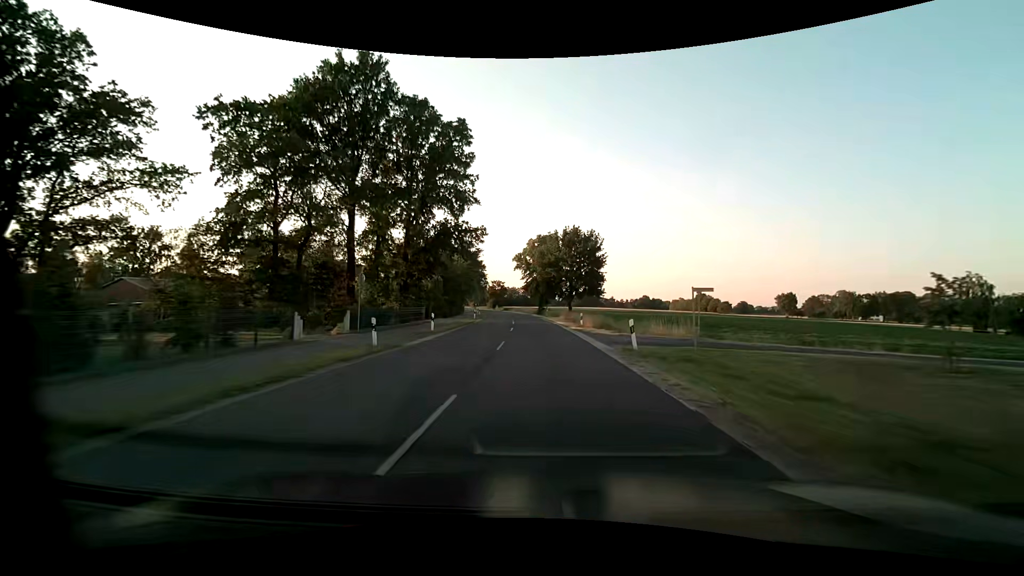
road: secondary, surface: asphalt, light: Day
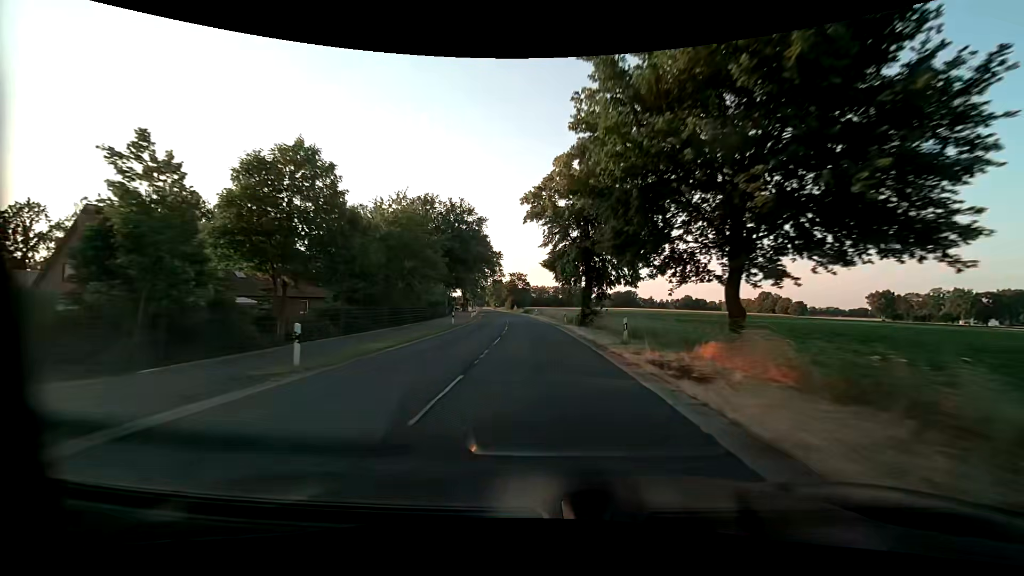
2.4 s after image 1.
(-1.3, +45.8) m; -3°
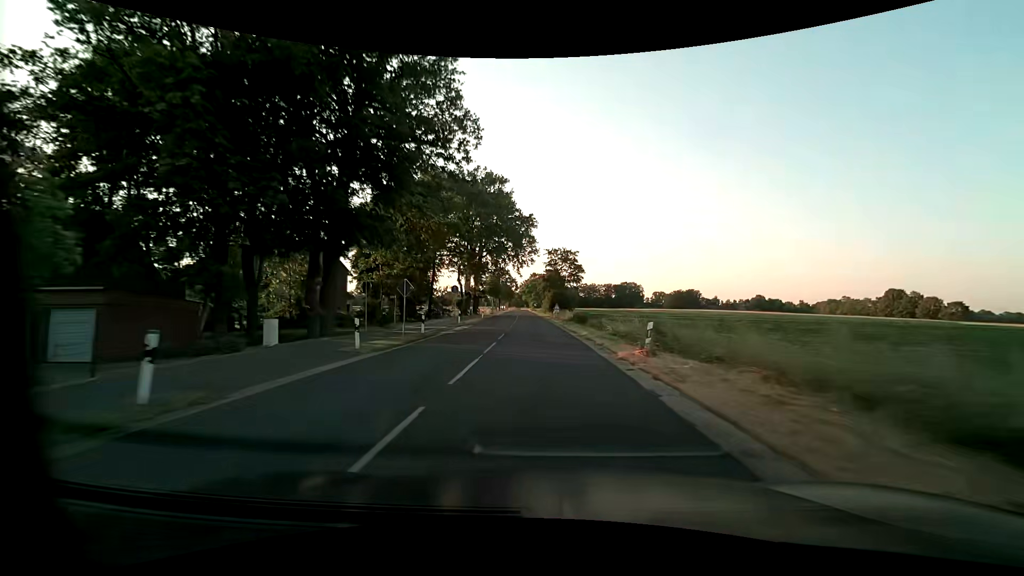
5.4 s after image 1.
(-2.7, +57.2) m; -5°
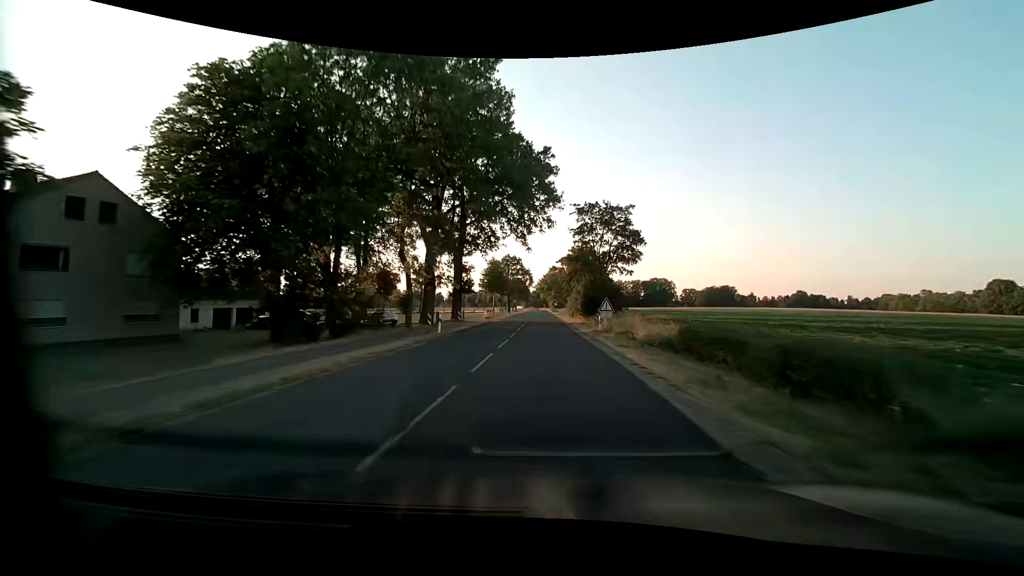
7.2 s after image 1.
(-0.6, +34.4) m; -2°
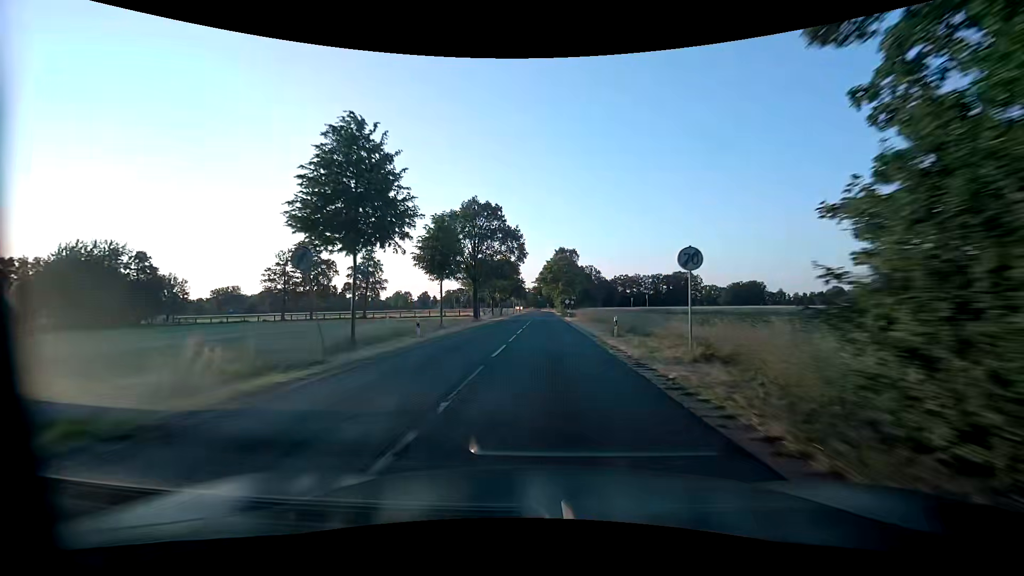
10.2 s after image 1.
(-0.5, +57.3) m; -1°
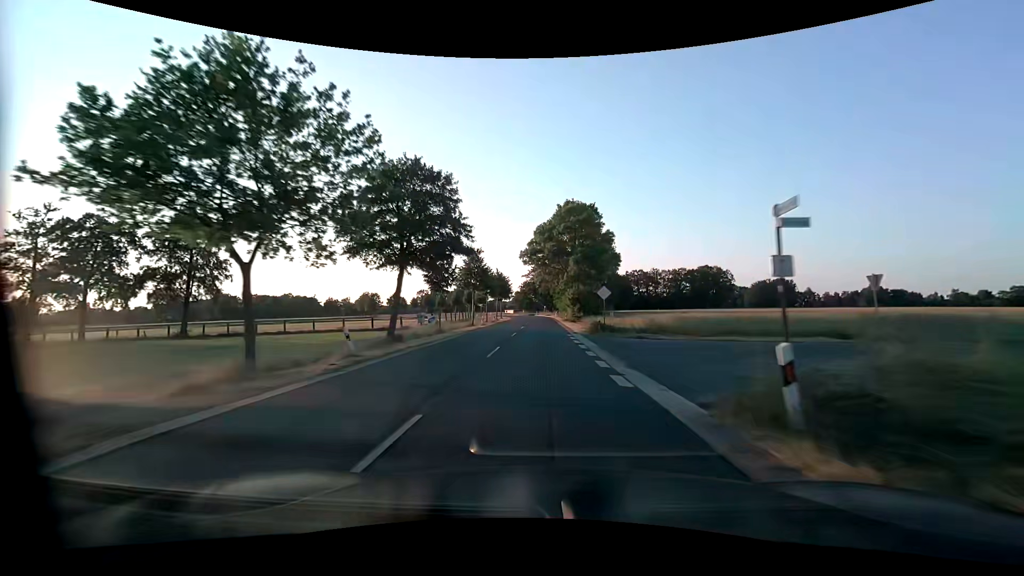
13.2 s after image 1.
(+0.4, +59.2) m; 0°
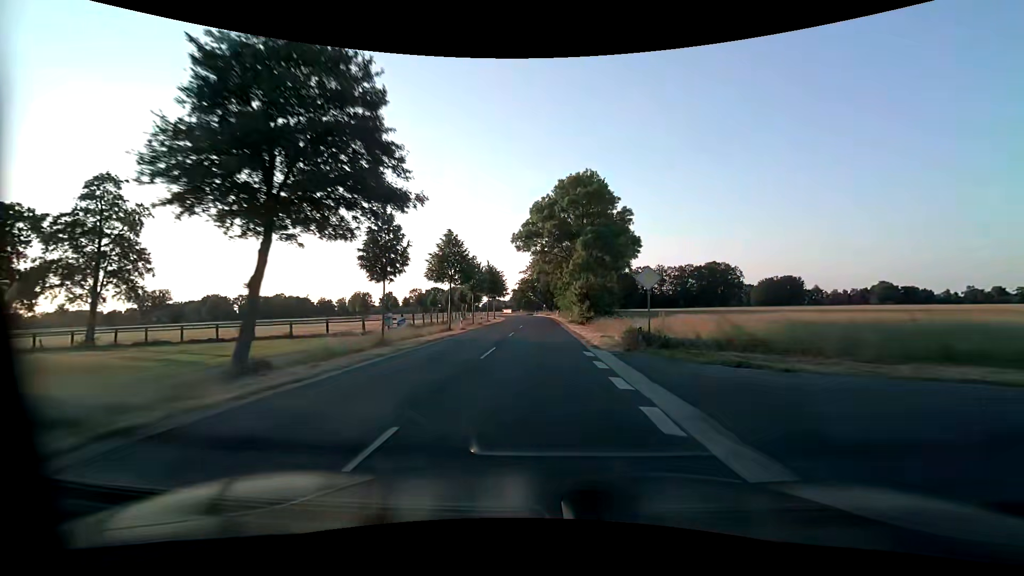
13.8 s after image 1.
(0.0, +12.8) m; 0°
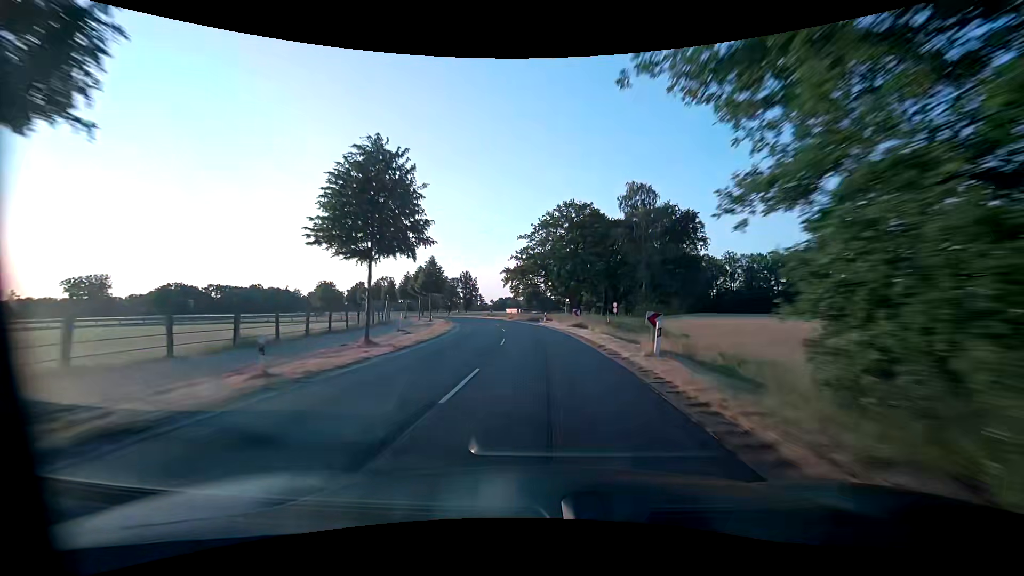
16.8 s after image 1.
(-0.5, +66.9) m; -2°
(0, +10) (0, +20) (-1, +30) (-2, +40) (-4, +50) (-6, +60) (-8, +69) (-11, +79) (-15, +88) (-18, +97) m
